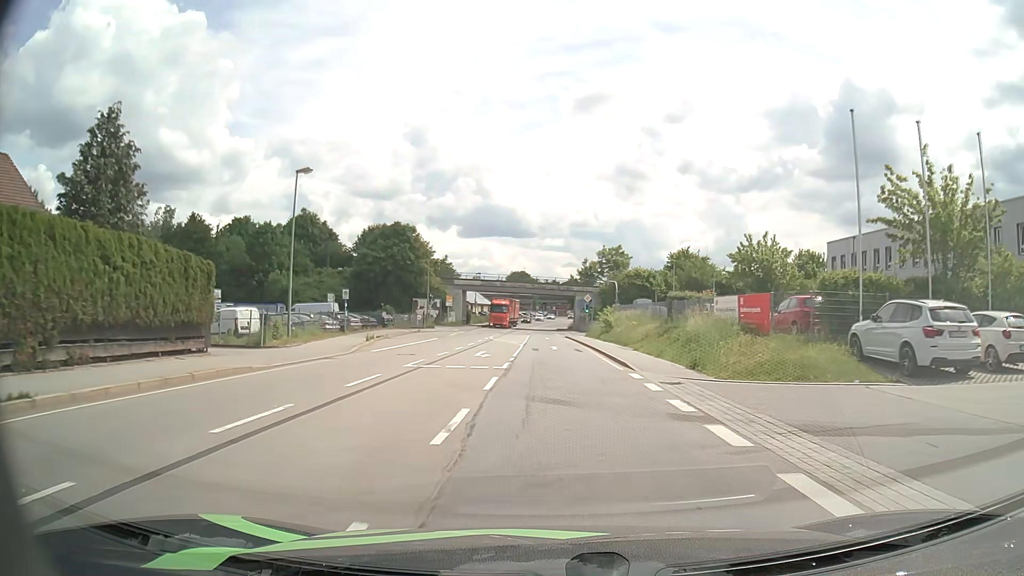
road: primary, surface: asphalt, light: Day
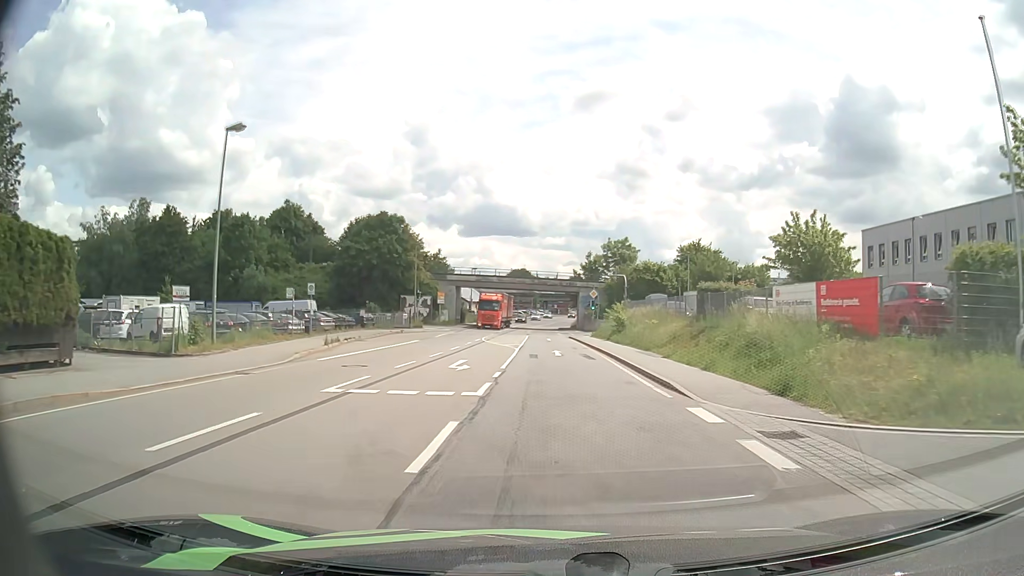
(0.0, +7.4) m; 0°
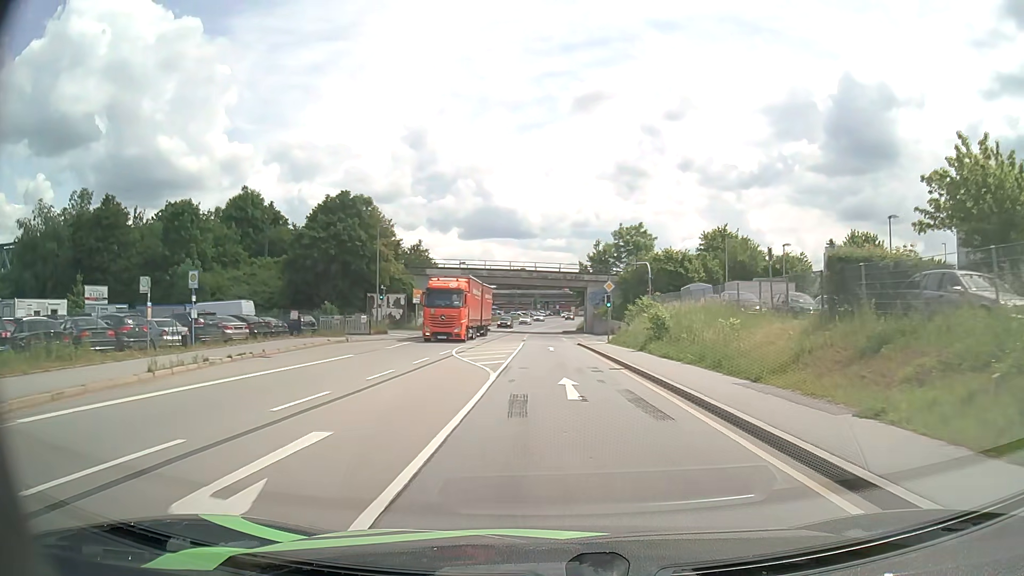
(0.0, +14.6) m; 0°
(0, +10) (0, +20) (0, +30) (0, +40) (-1, +50) (-1, +60) (-1, +70) (-1, +80) (0, +90) (0, +100) m
